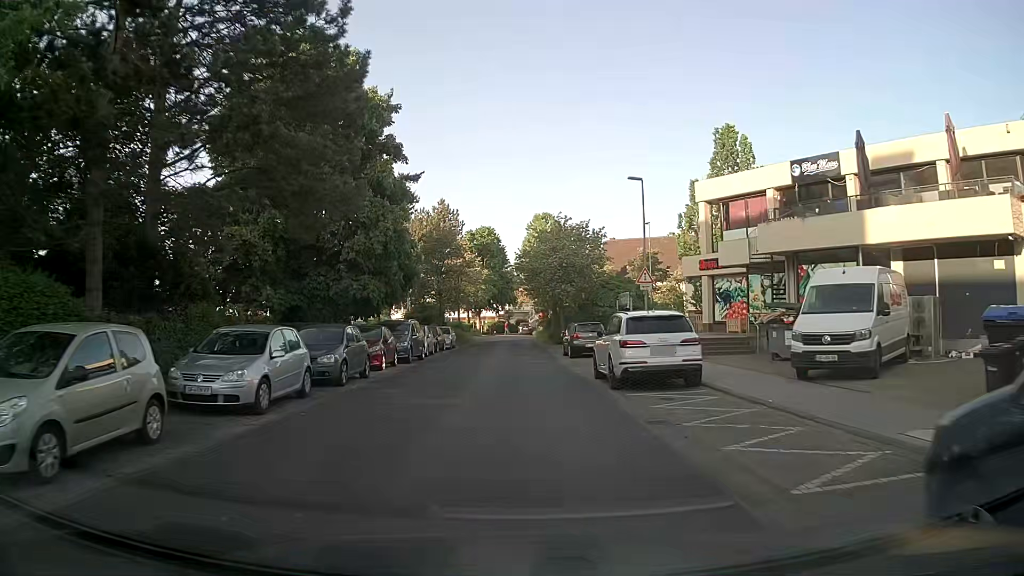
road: residential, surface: asphalt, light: Day
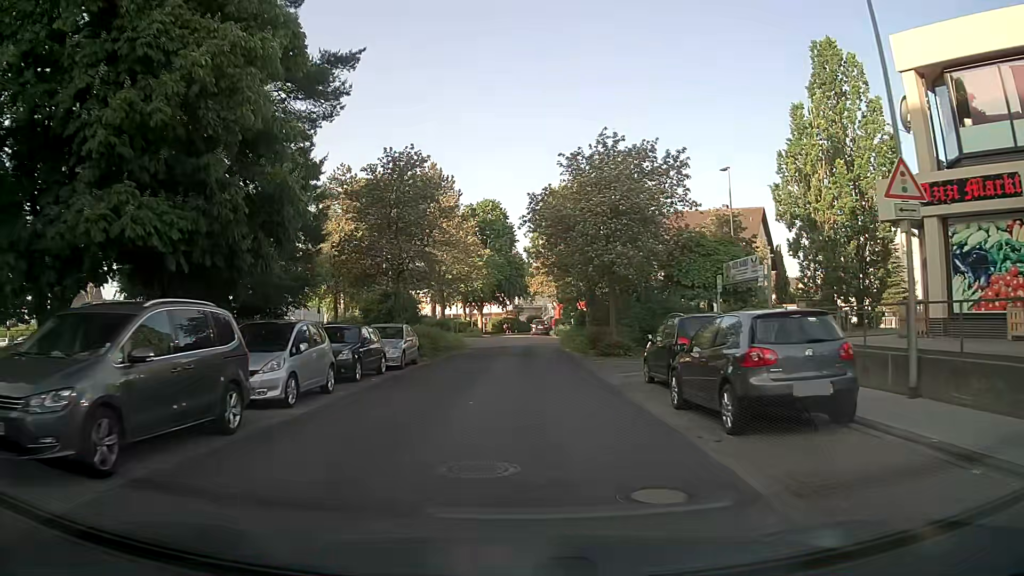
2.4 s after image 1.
(-0.1, +21.0) m; -1°
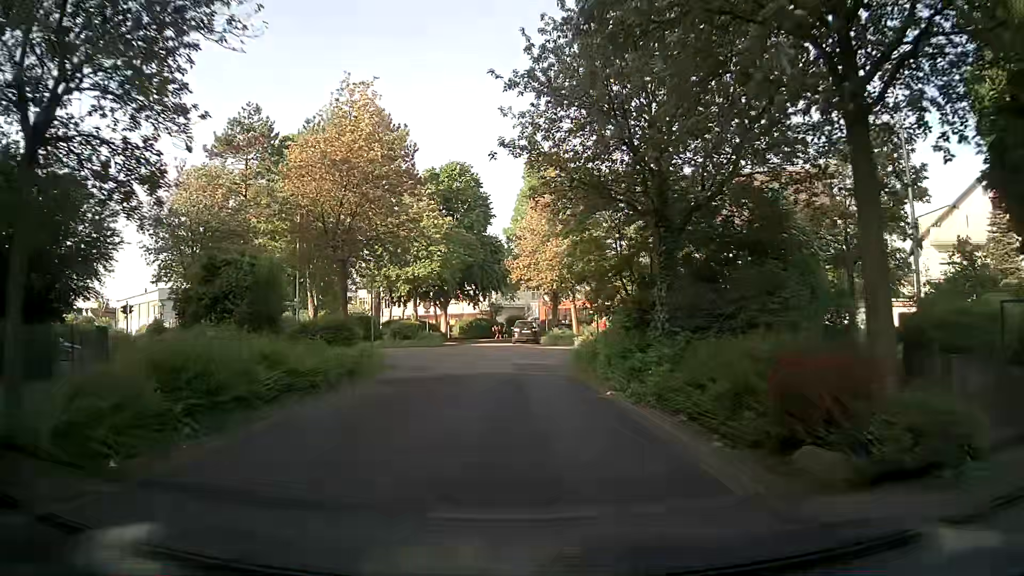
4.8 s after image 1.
(+0.3, +20.7) m; +2°
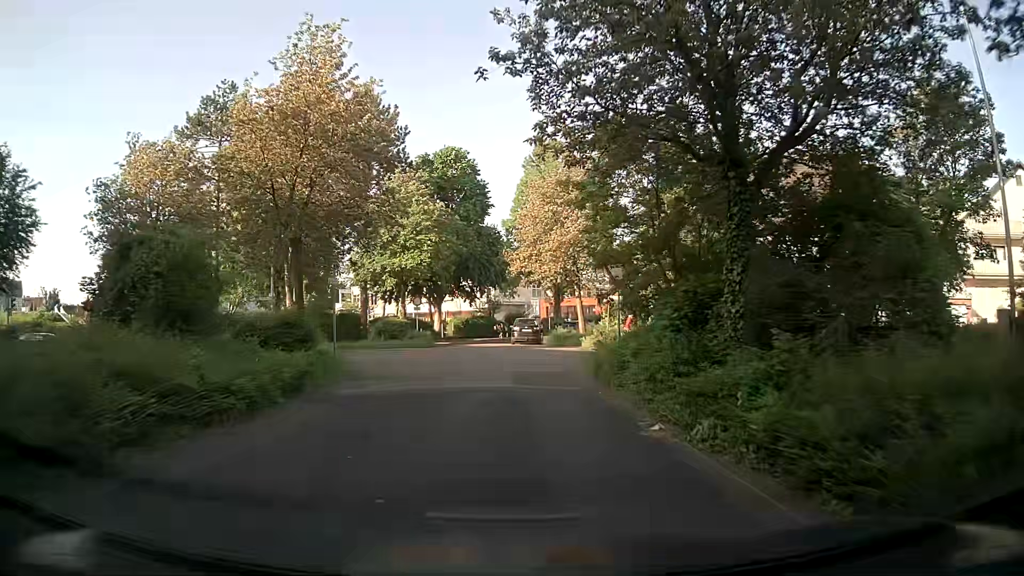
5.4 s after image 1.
(-0.1, +4.6) m; -1°
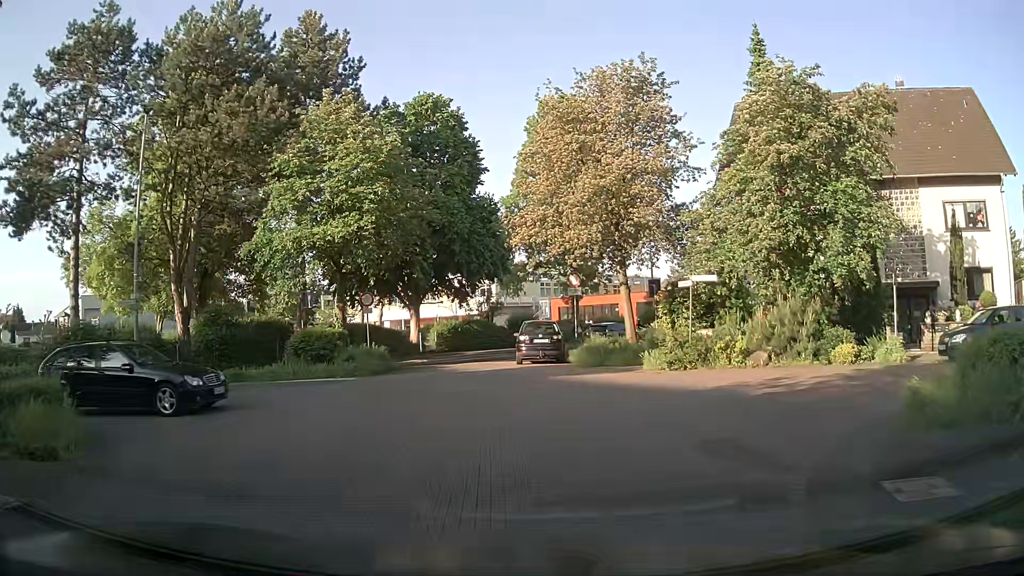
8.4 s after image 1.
(0.0, +15.0) m; 0°
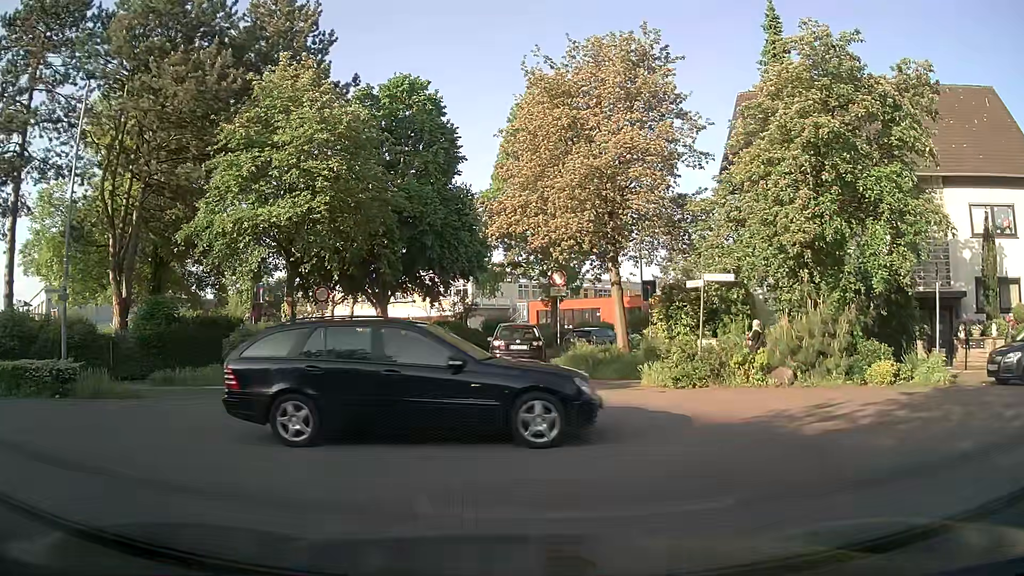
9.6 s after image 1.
(0.0, +3.2) m; +3°
